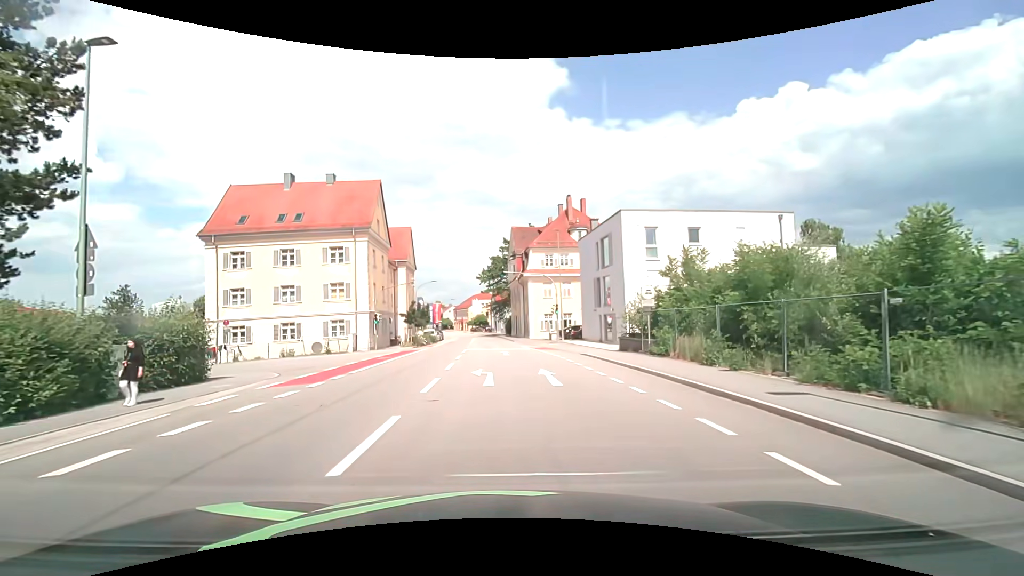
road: tertiary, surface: asphalt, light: Day
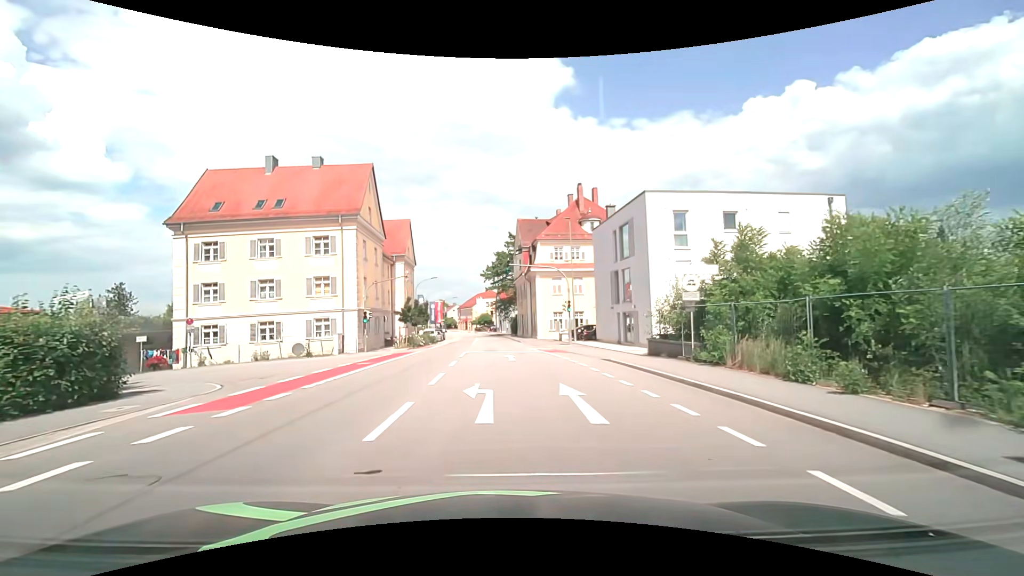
(0.0, +4.6) m; -1°
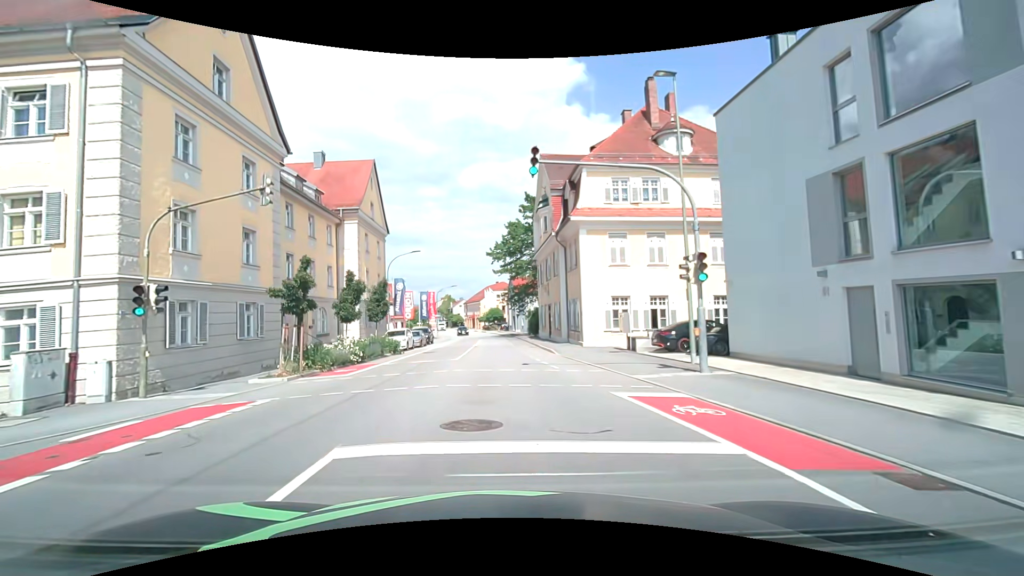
(-0.3, +23.3) m; -1°
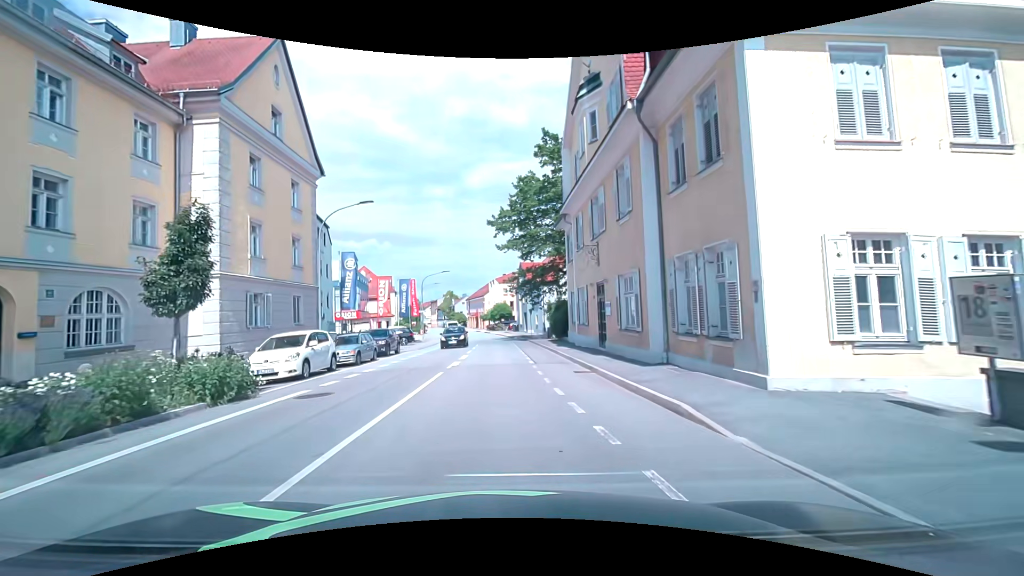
(-0.3, +18.9) m; -1°
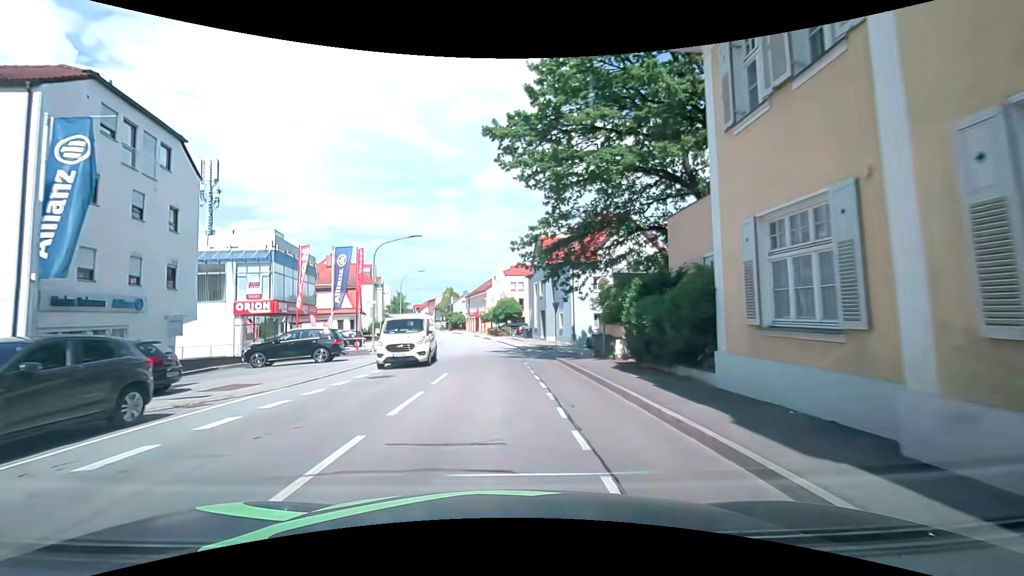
(-0.1, +22.5) m; 0°
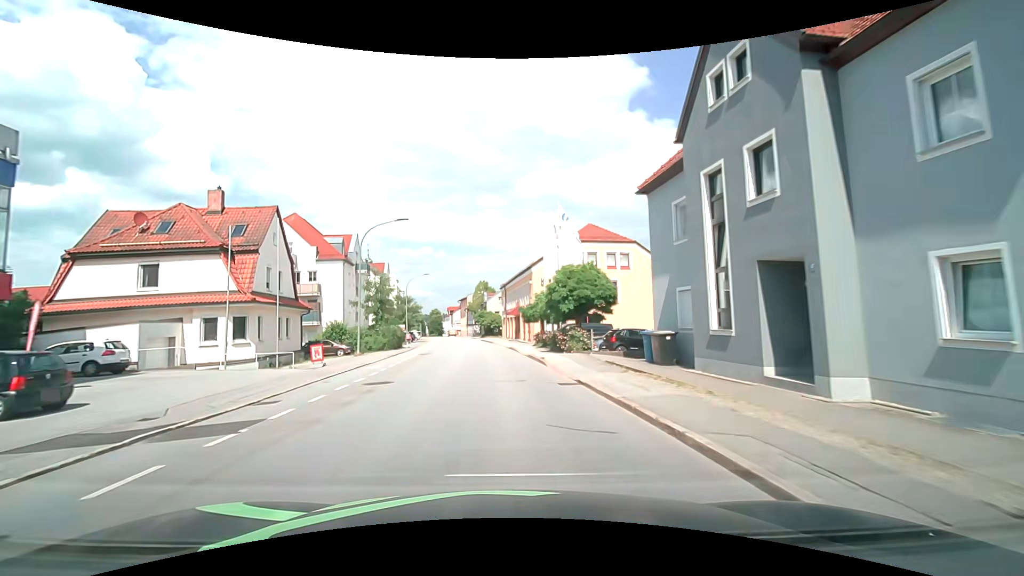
(-1.3, +34.4) m; -5°
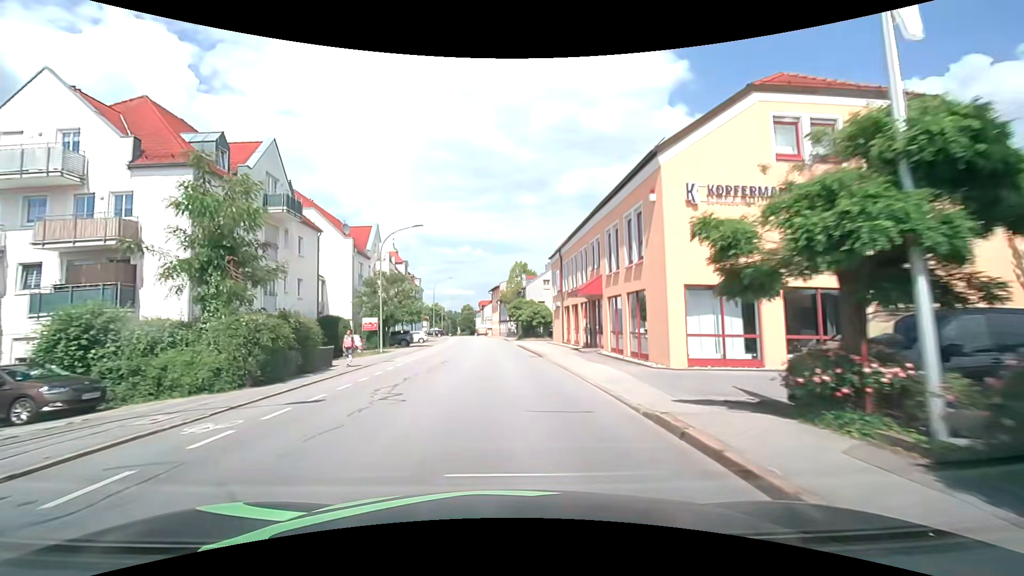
(-1.4, +29.0) m; -4°
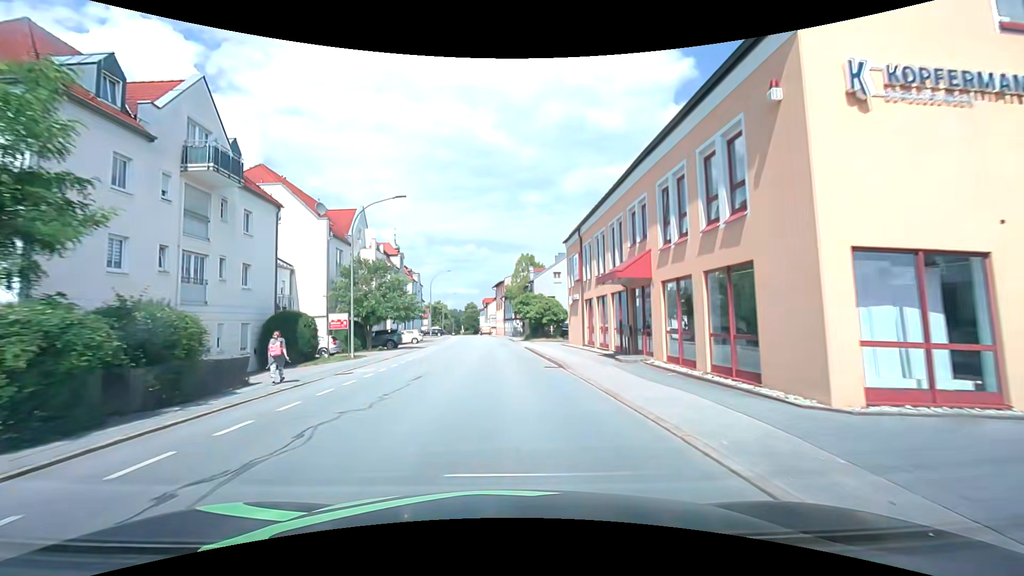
(-0.1, +7.4) m; -1°
(0, +10) (0, +20) (-1, +30) (-1, +40) (-1, +50) (-2, +60) (-3, +70) (-4, +80) (-6, +90) (-7, +100) m
